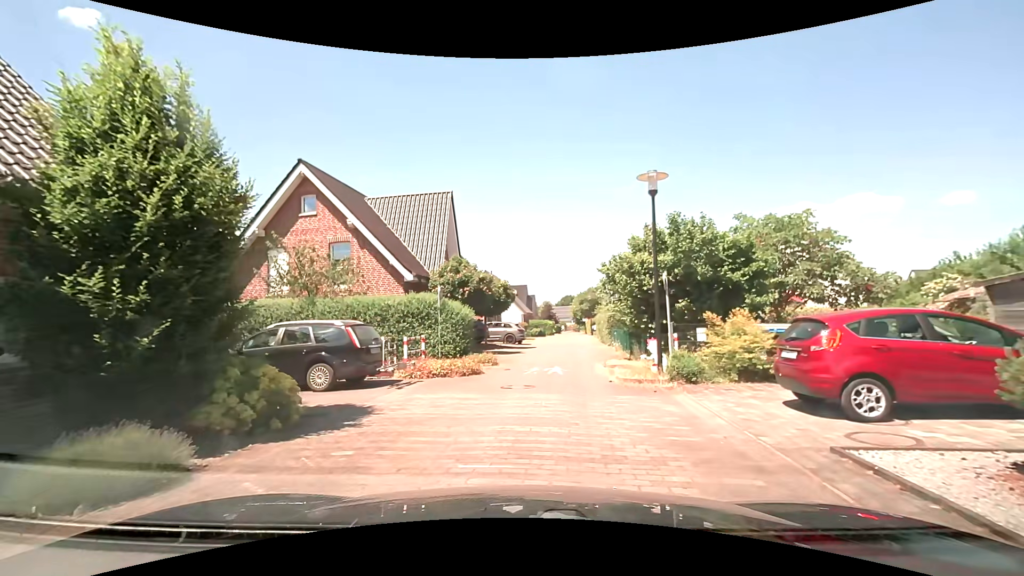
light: Day
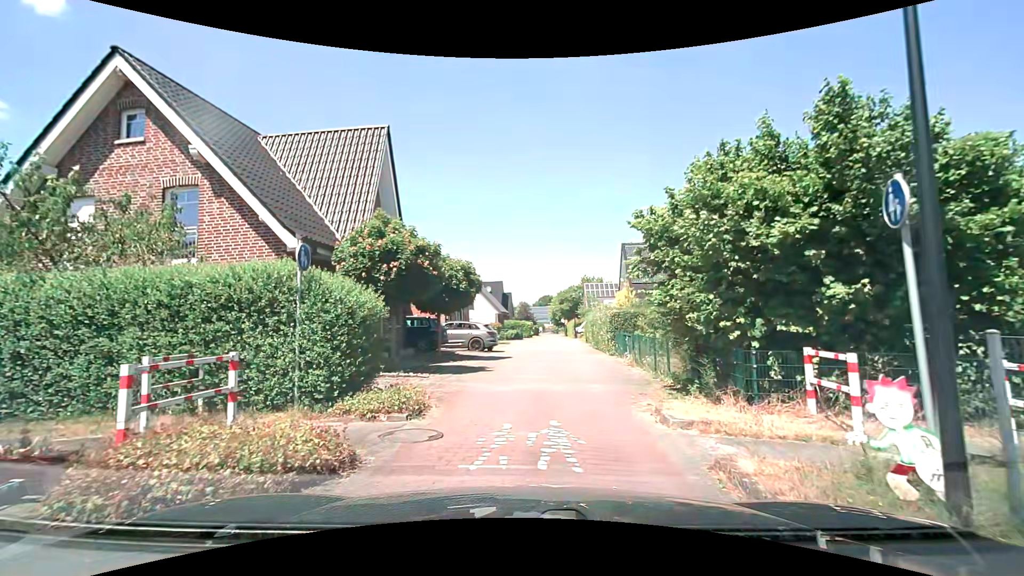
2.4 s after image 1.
(+0.1, +9.0) m; +2°
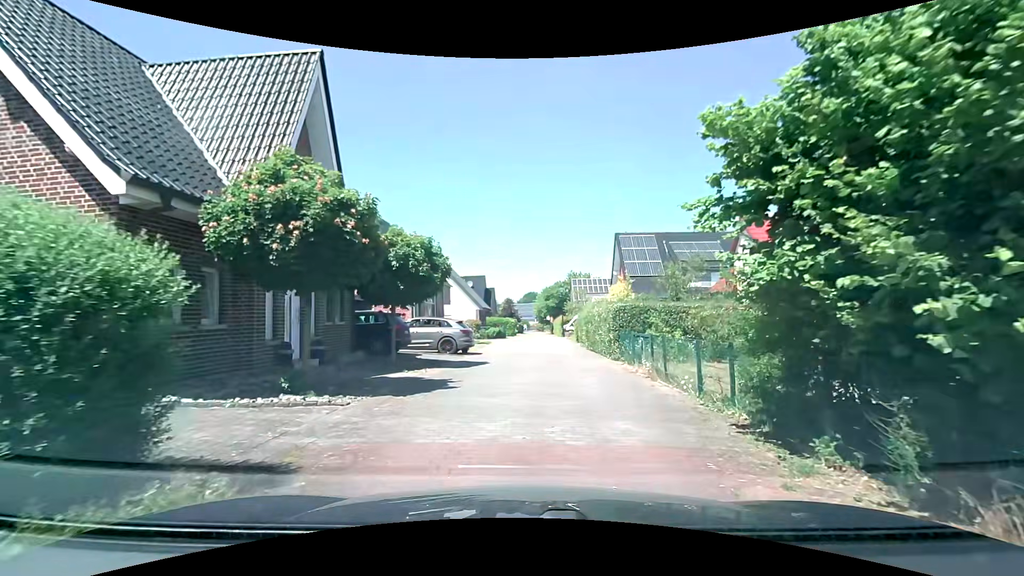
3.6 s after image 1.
(+0.1, +4.8) m; +2°
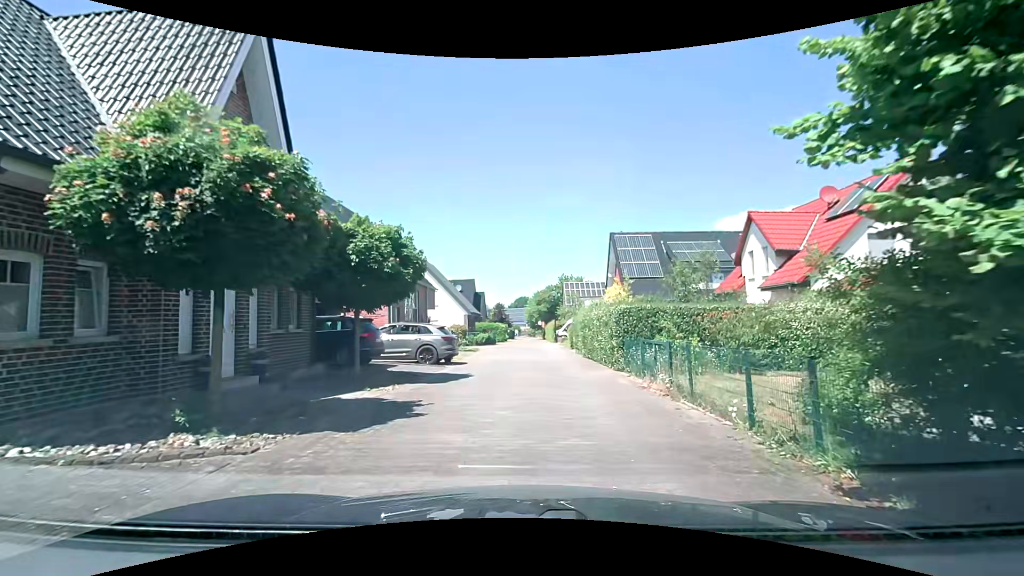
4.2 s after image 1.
(0.0, +2.5) m; -1°
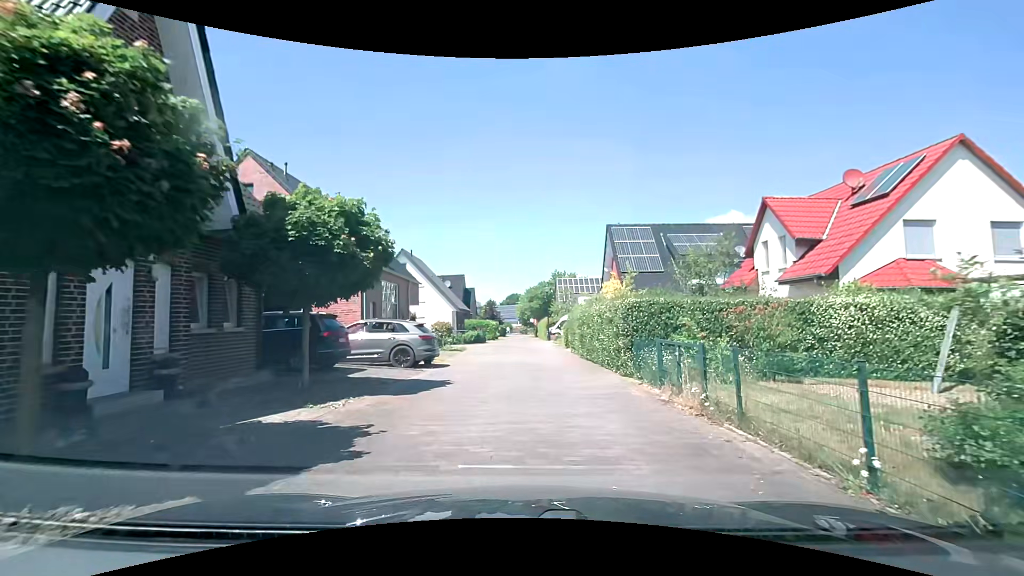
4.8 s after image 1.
(+0.1, +2.5) m; +3°
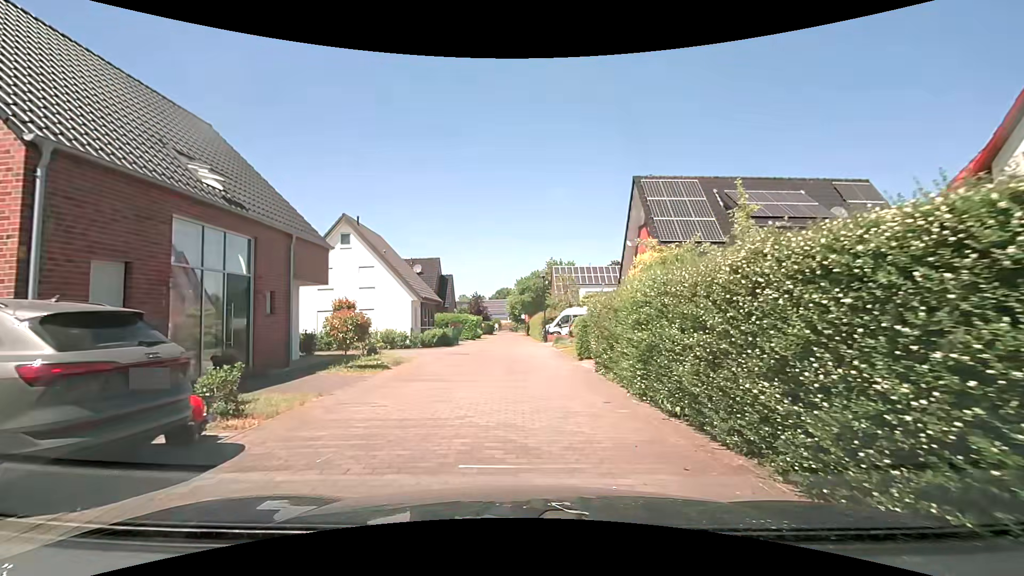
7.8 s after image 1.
(+0.1, +12.9) m; 0°
